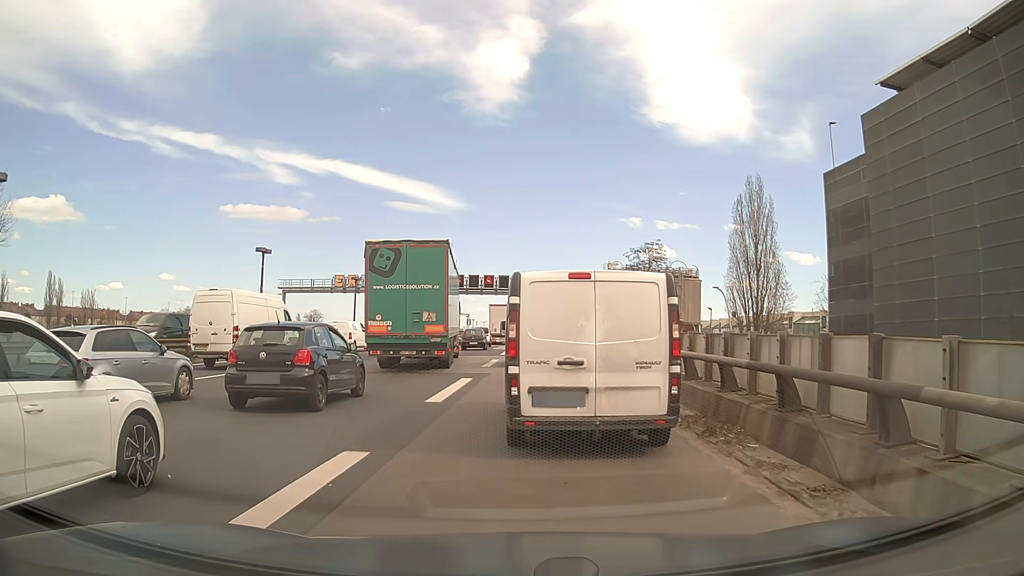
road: motorway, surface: asphalt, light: Day
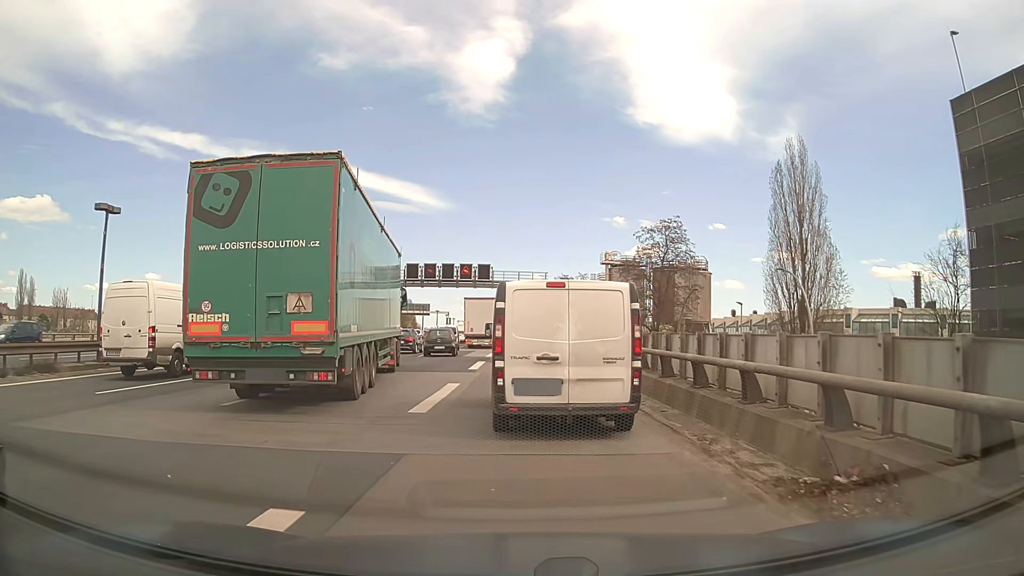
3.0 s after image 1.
(+0.3, +14.1) m; +2°
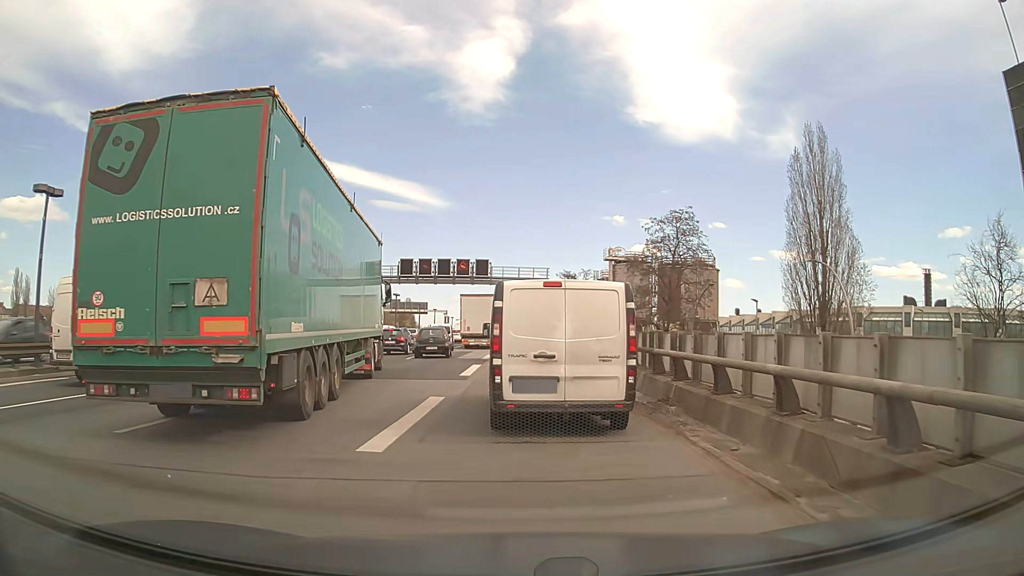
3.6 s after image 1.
(0.0, +3.6) m; 0°
(0, +10) (0, +20) (0, +30) (0, +40) (0, +50) (0, +60) (0, +70) (0, +80) (0, +90) (0, +100) m
